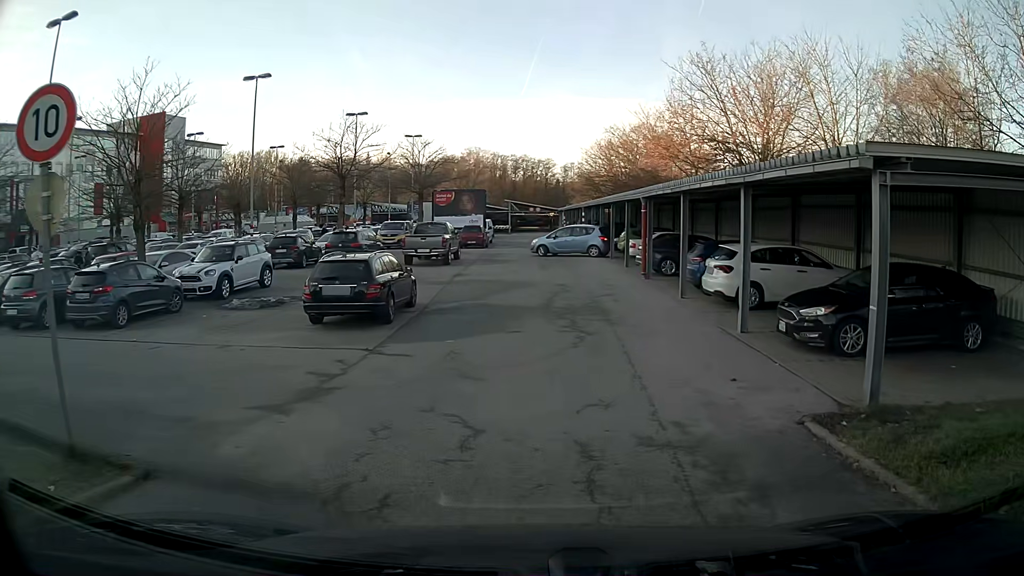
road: service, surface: asphalt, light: Day
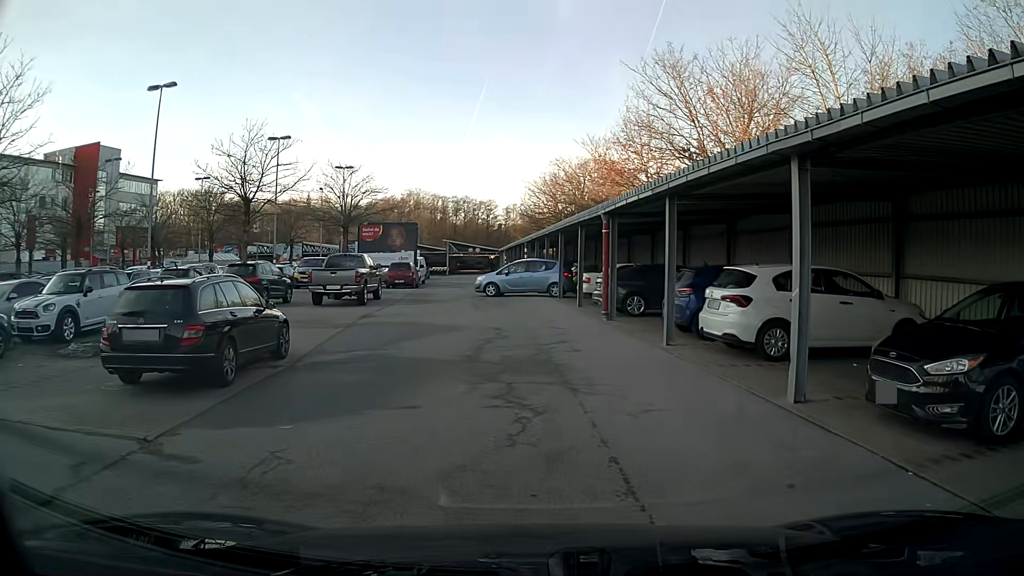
(+0.2, +5.2) m; +5°
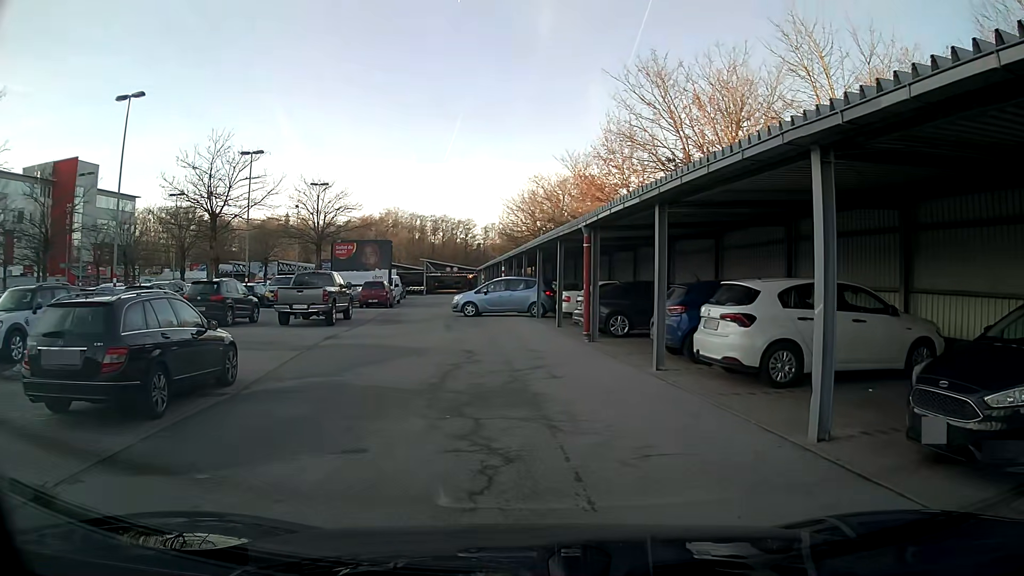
(0.0, +1.3) m; +1°
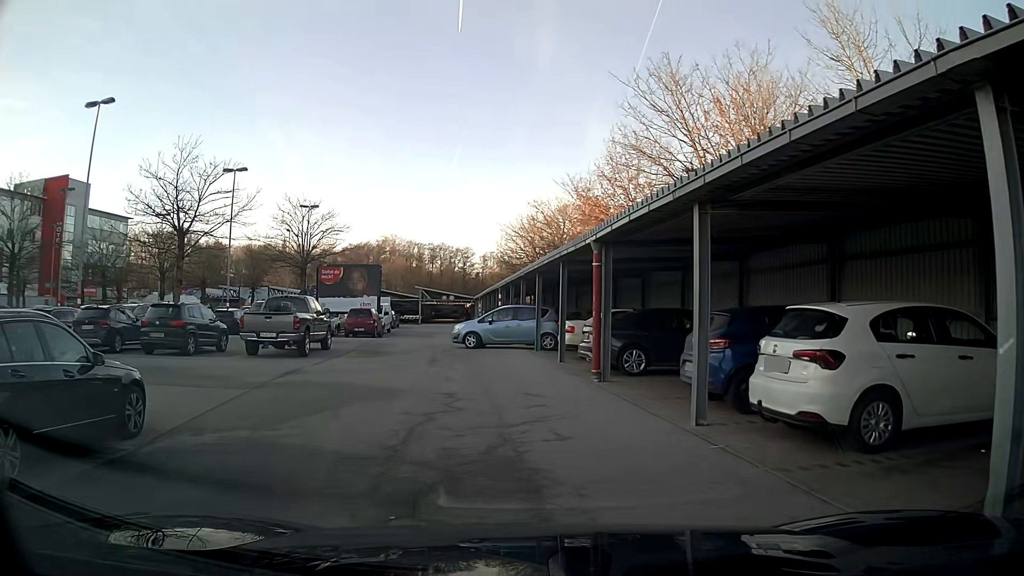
(0.0, +2.9) m; -1°
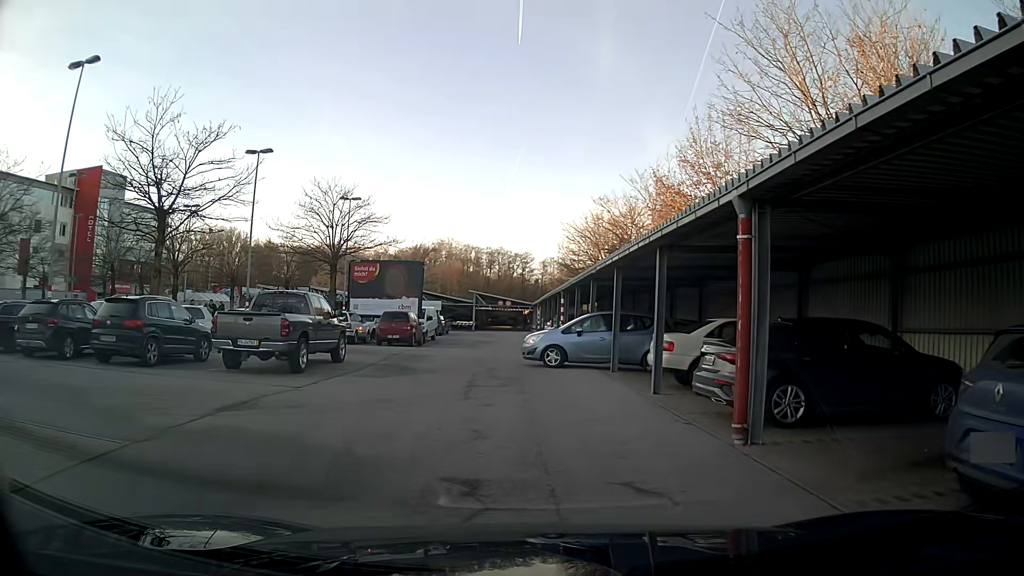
(-0.3, +5.6) m; -4°
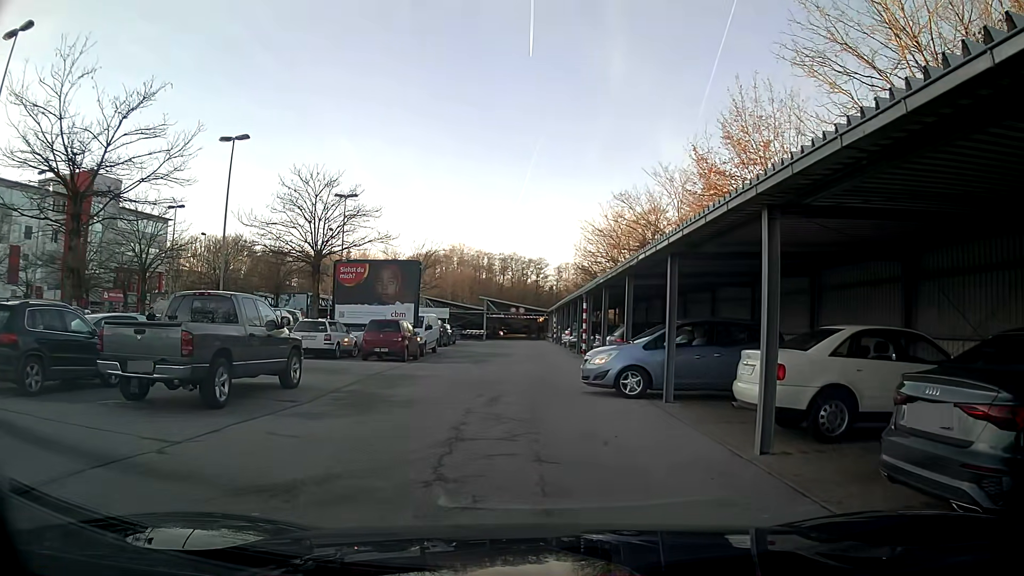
(0.0, +5.0) m; -1°
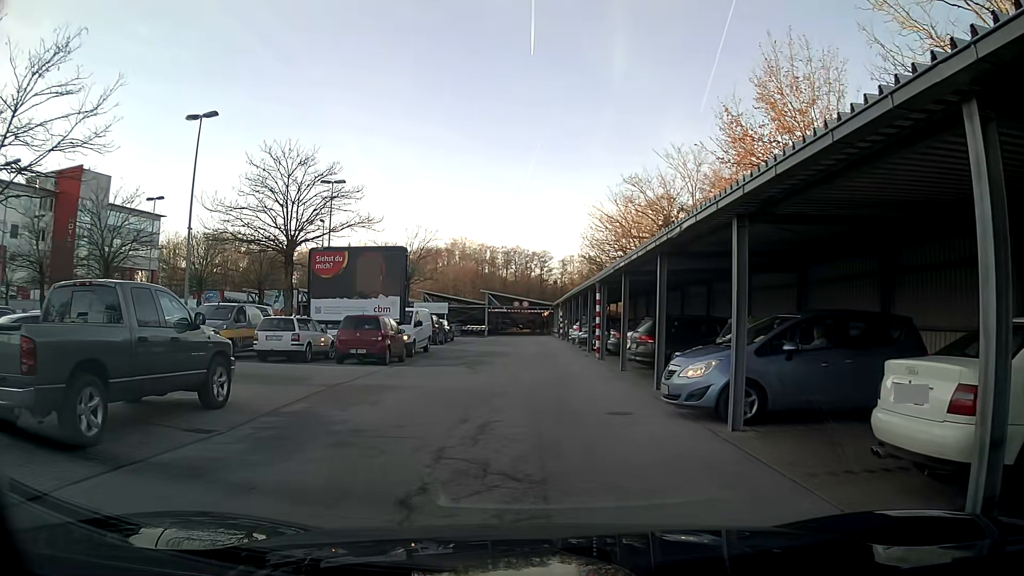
(0.0, +3.9) m; -1°
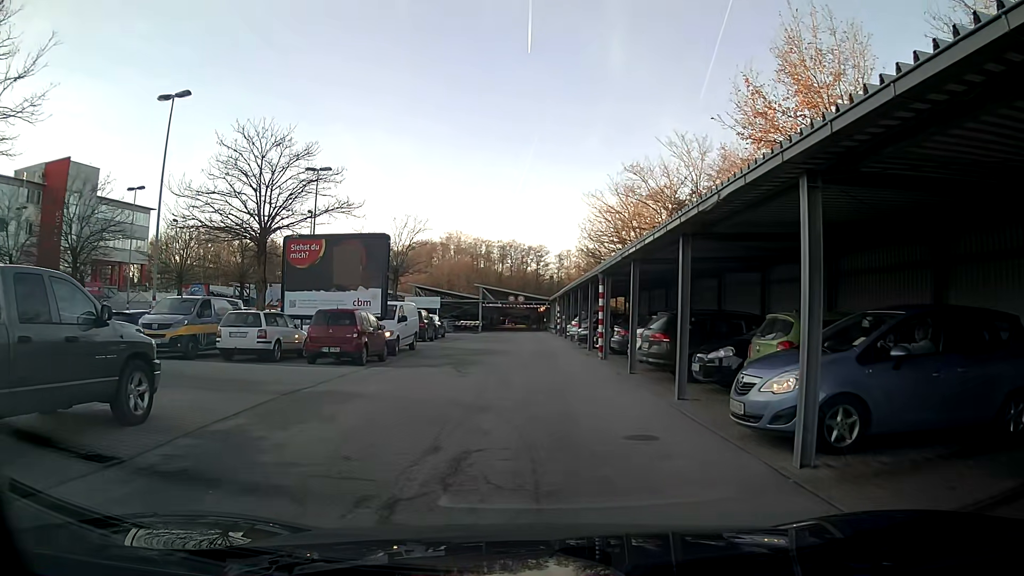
(0.0, +2.4) m; 0°
(0, +10) (-6, +17) (-16, +18) (-26, +19) (-36, +20) (-46, +21) (-55, +24) (-54, +34) (-53, +44) (-53, +54) m
